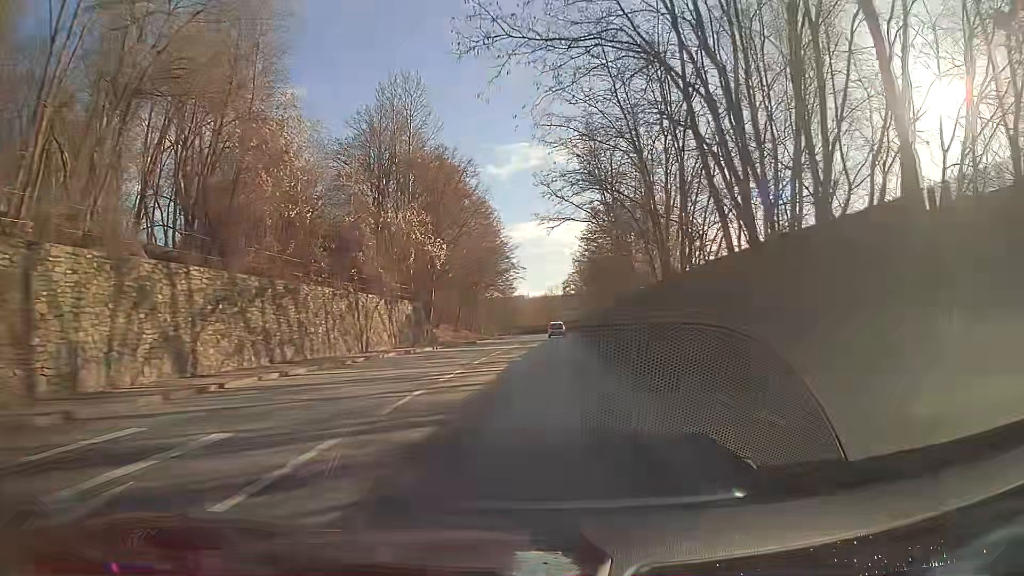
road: primary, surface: asphalt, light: Day
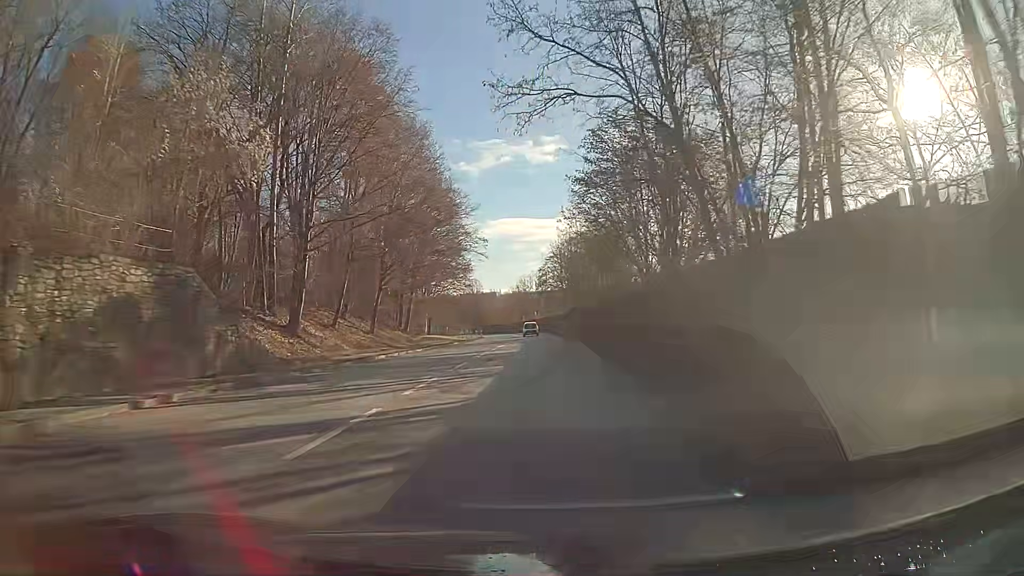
(+0.6, +27.2) m; +2°
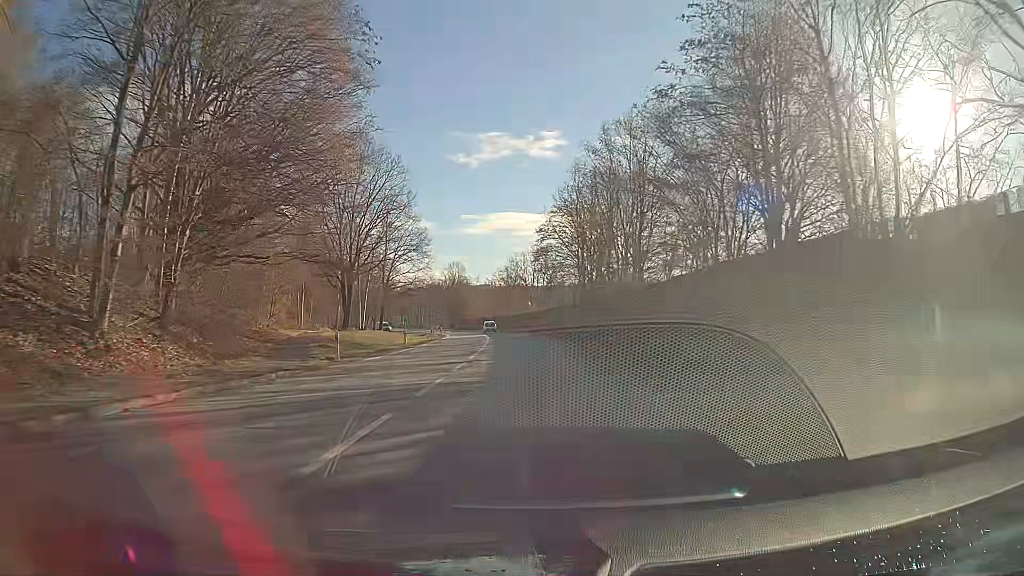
(+0.4, +42.5) m; +1°
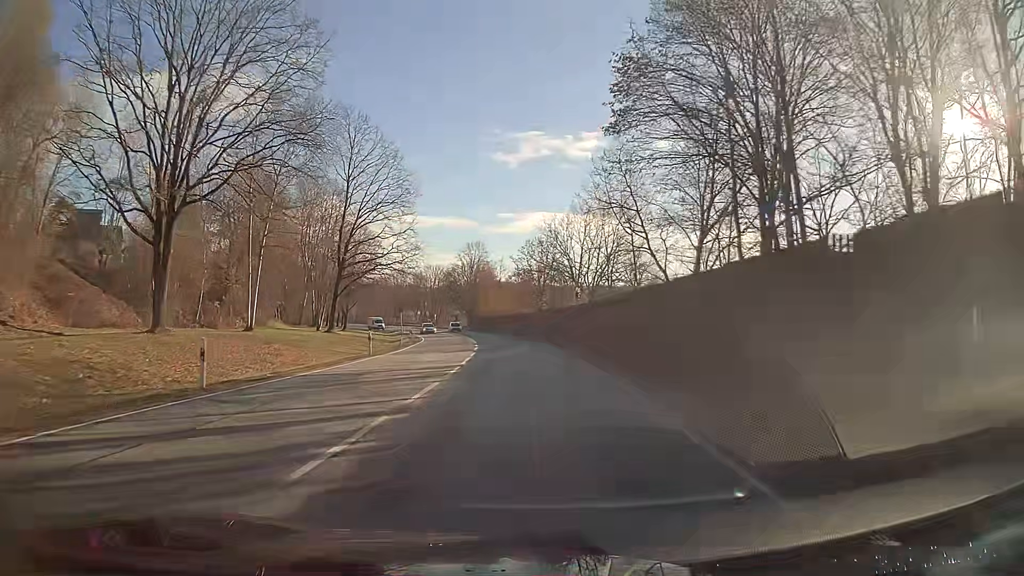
(-1.2, +42.6) m; -4°
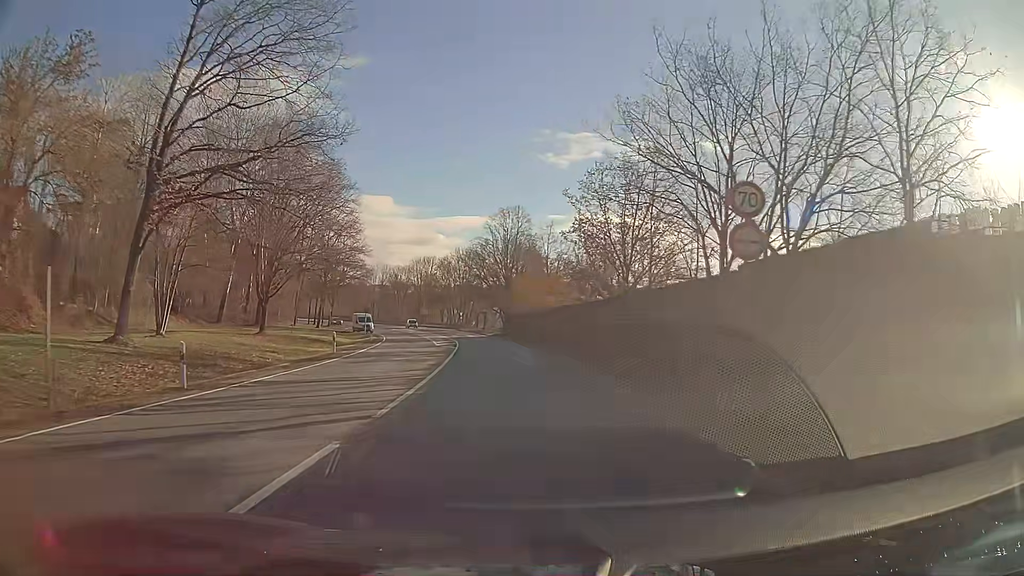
(-1.3, +42.7) m; -4°
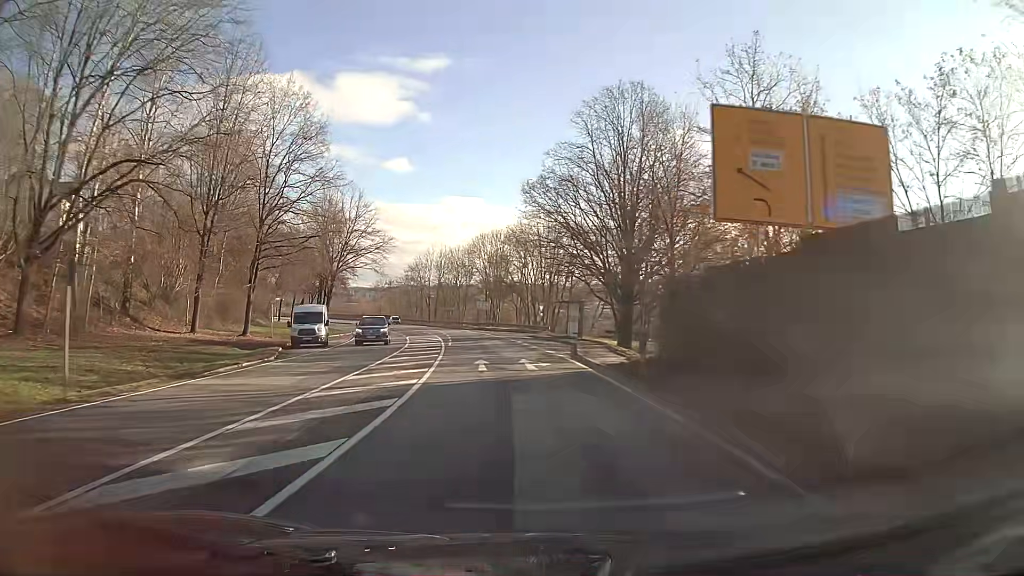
(-3.5, +48.8) m; -8°
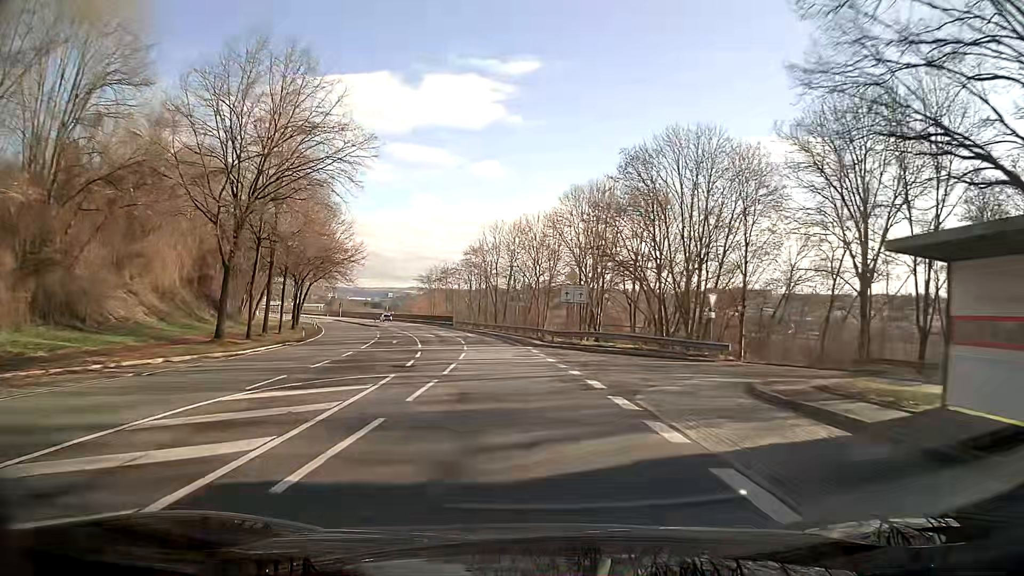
(-3.0, +43.4) m; -7°
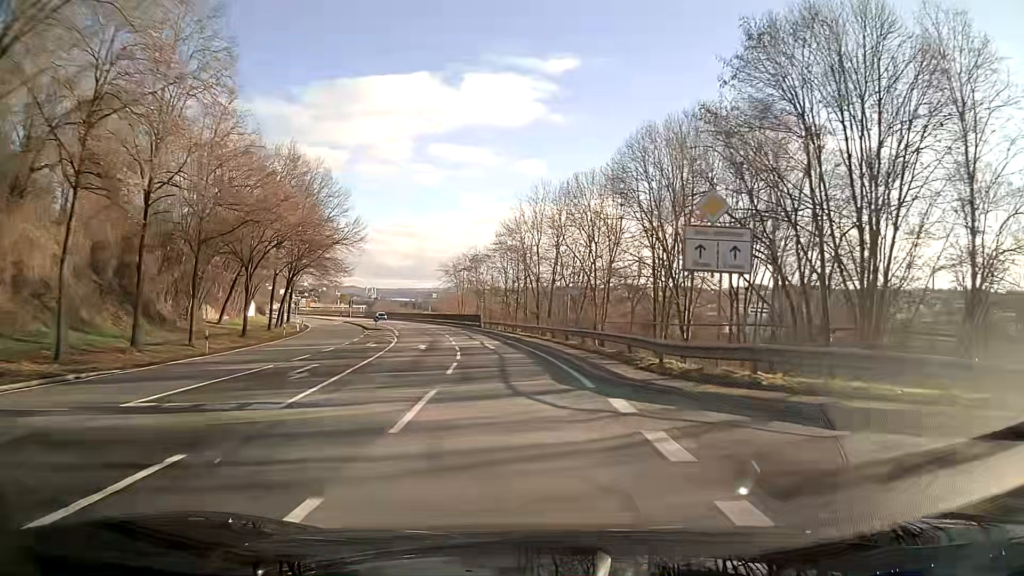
(-0.8, +22.3) m; -4°
